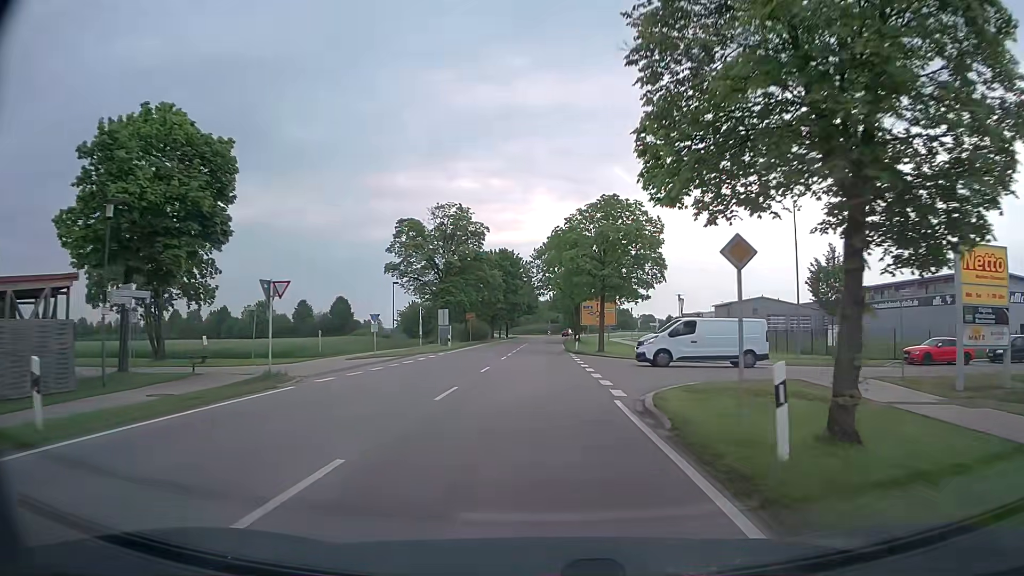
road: tertiary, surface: asphalt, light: Day
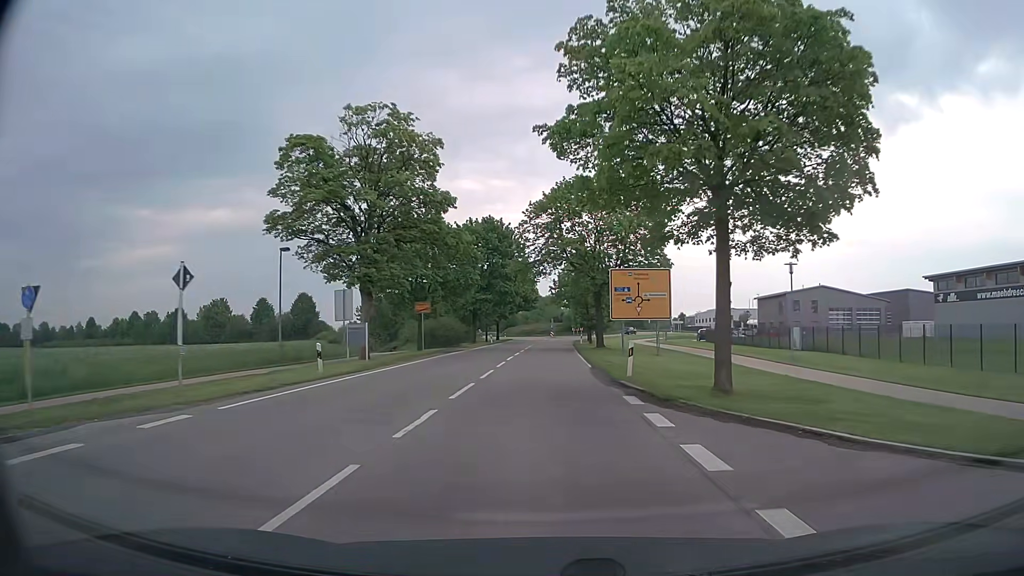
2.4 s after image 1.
(-0.1, +28.6) m; 0°
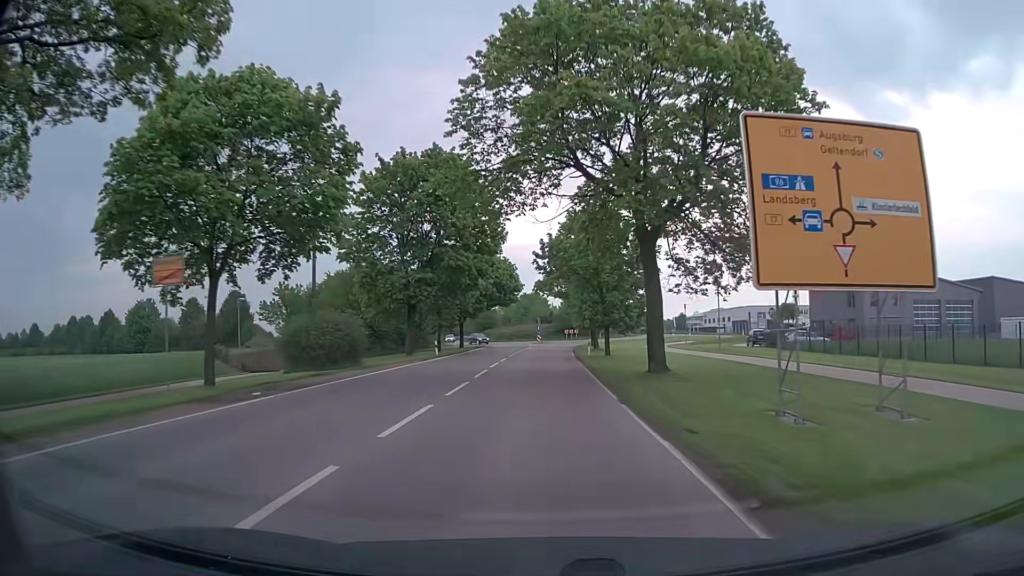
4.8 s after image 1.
(+0.3, +28.6) m; +1°
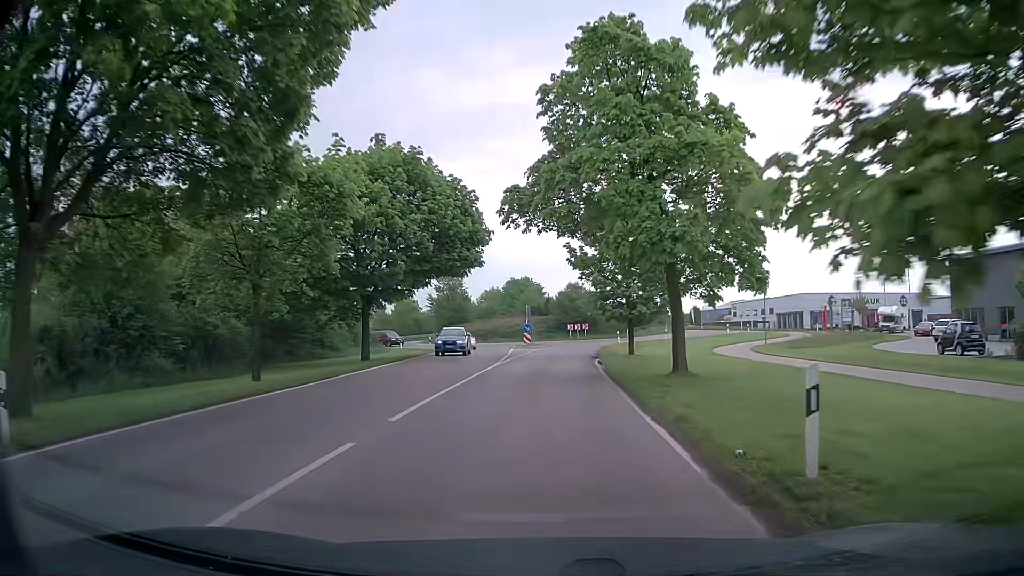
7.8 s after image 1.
(+0.2, +34.4) m; 0°
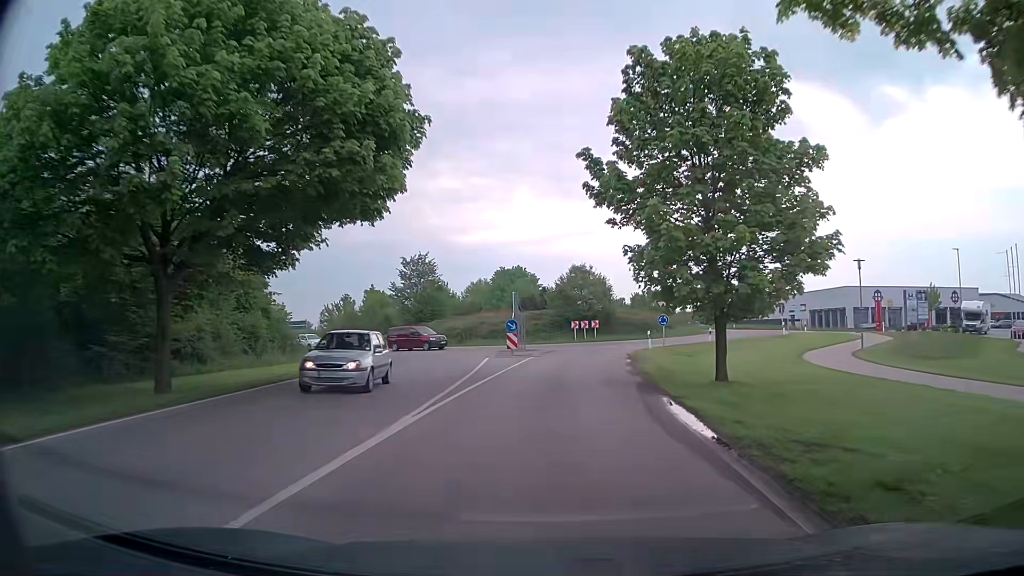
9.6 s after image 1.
(+0.1, +18.0) m; 0°
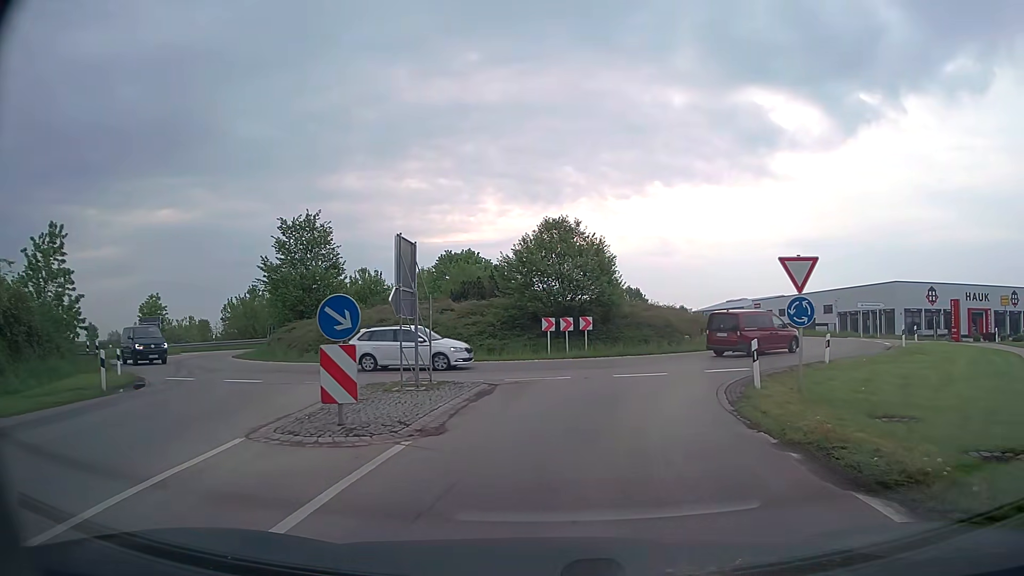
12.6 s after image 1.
(+0.6, +23.1) m; +4°
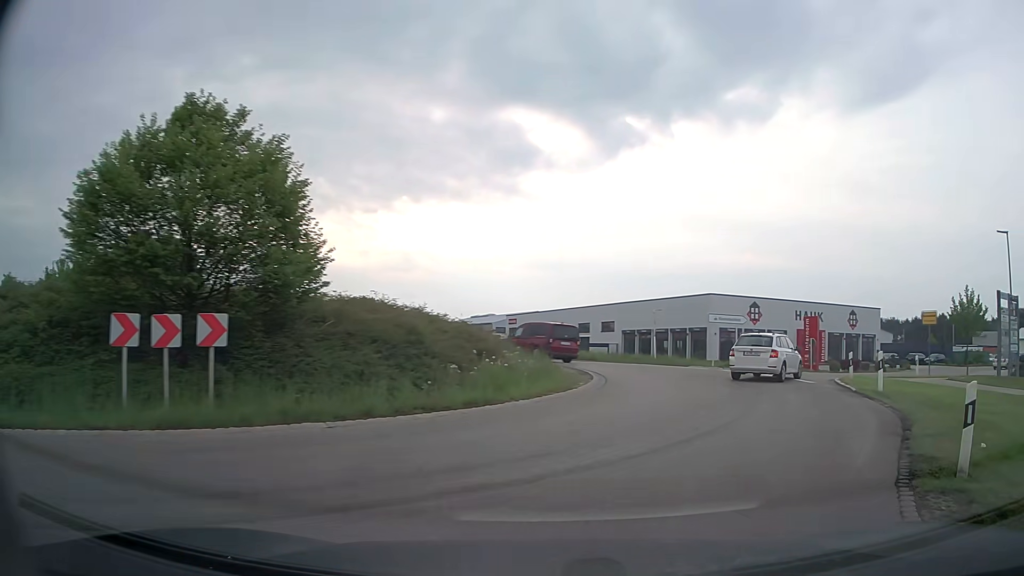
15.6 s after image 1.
(+1.9, +16.7) m; +21°
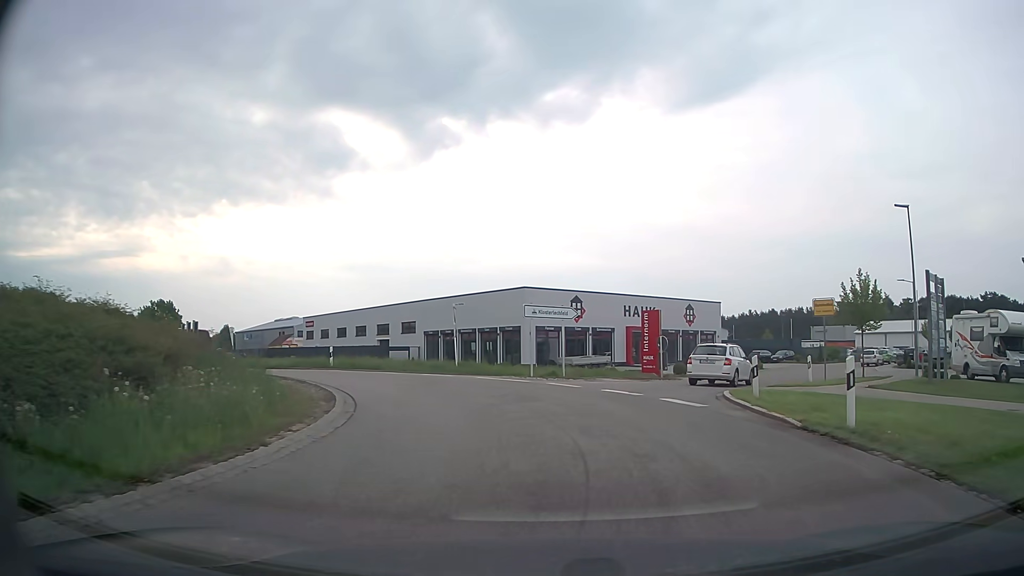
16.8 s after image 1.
(+1.4, +8.1) m; +16°
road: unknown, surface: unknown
(0, +10) (-4, +19) (-11, +26) (-20, +32) (-27, +38) (-33, +46) (-39, +54) (-45, +63) (-50, +71) (-56, +79) m
